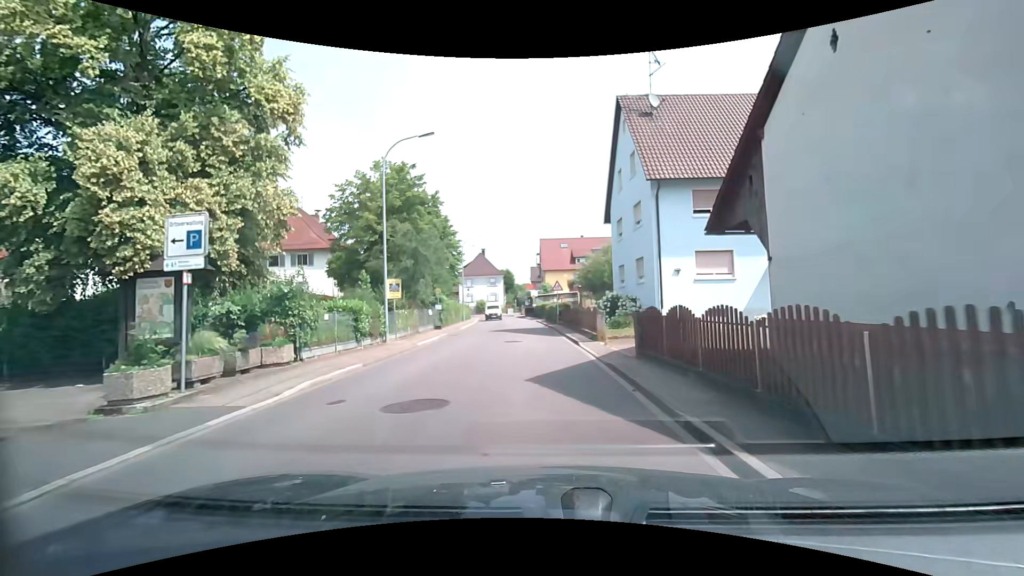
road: tertiary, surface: asphalt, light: Day
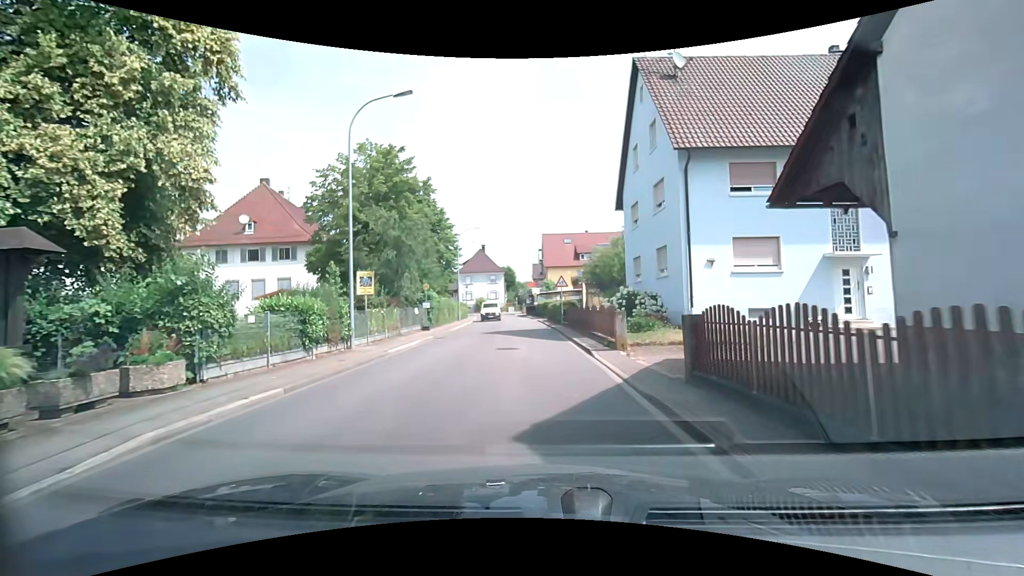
(0.0, +4.0) m; 0°
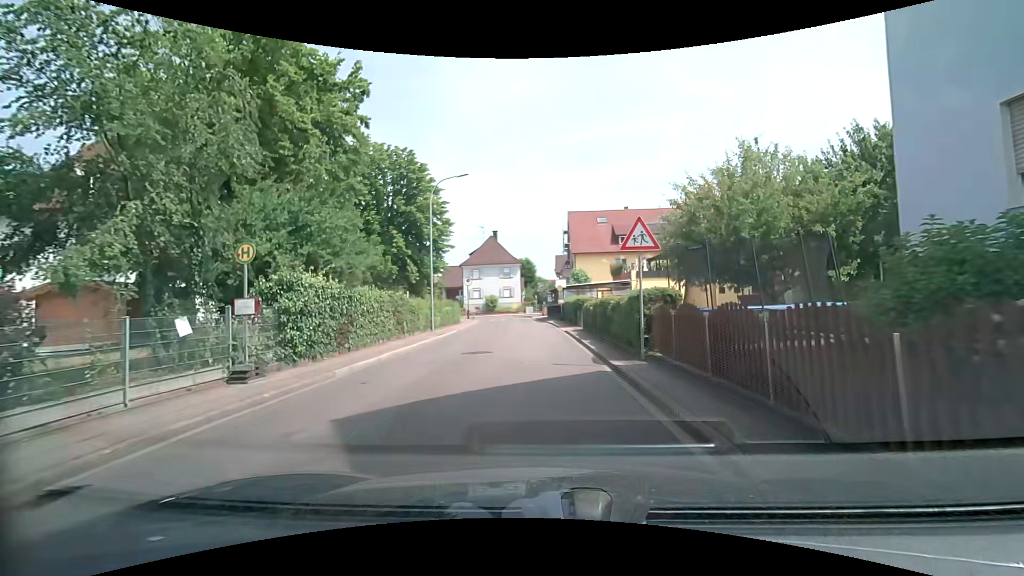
(-0.5, +19.6) m; -3°
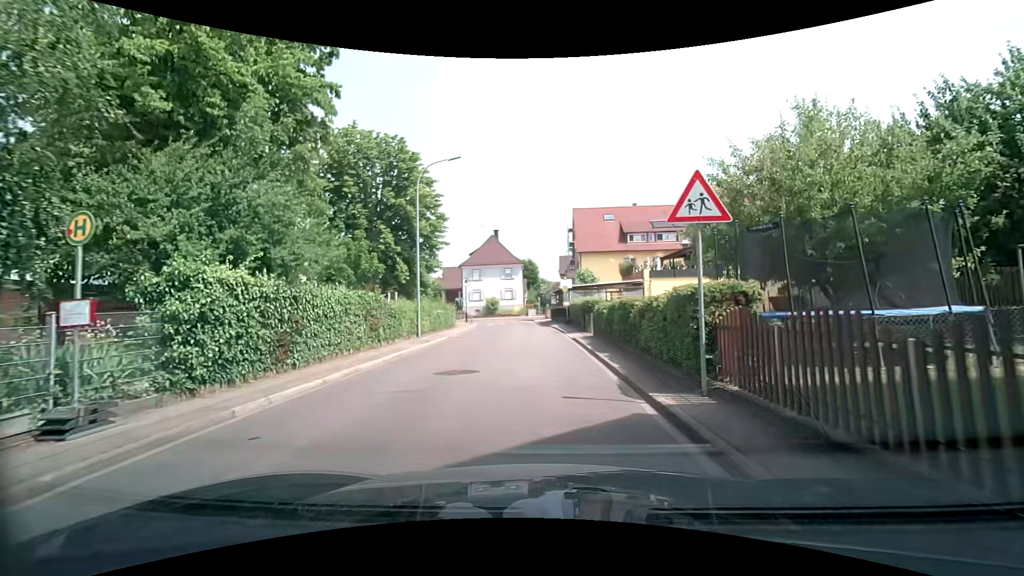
(0.0, +3.8) m; 0°
(0, +10) (0, +20) (0, +30) (-1, +40) (-1, +50) (-3, +60) (-7, +69) (-15, +74) (-25, +76) (-34, +78) m
